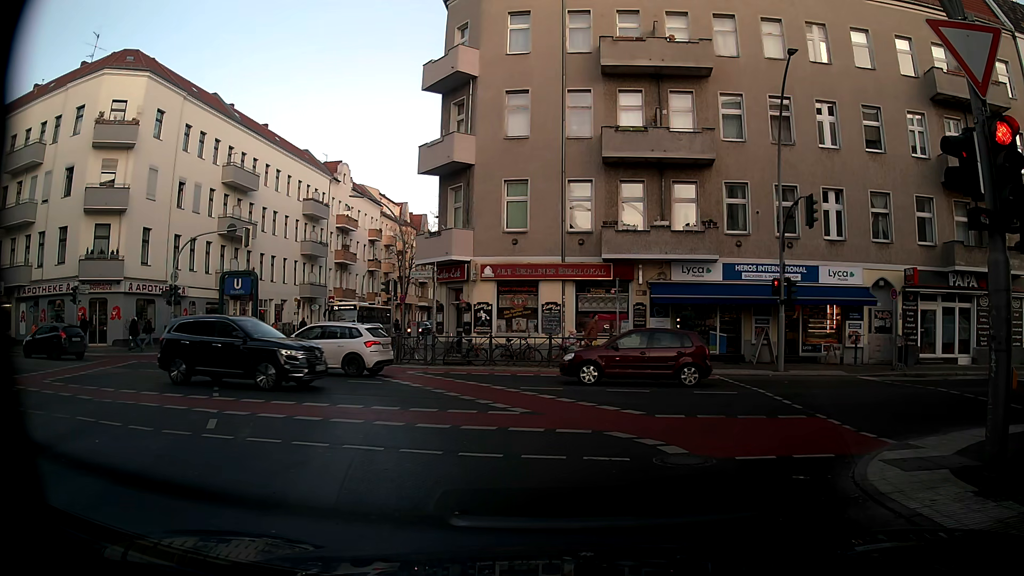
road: tertiary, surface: asphalt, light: Day
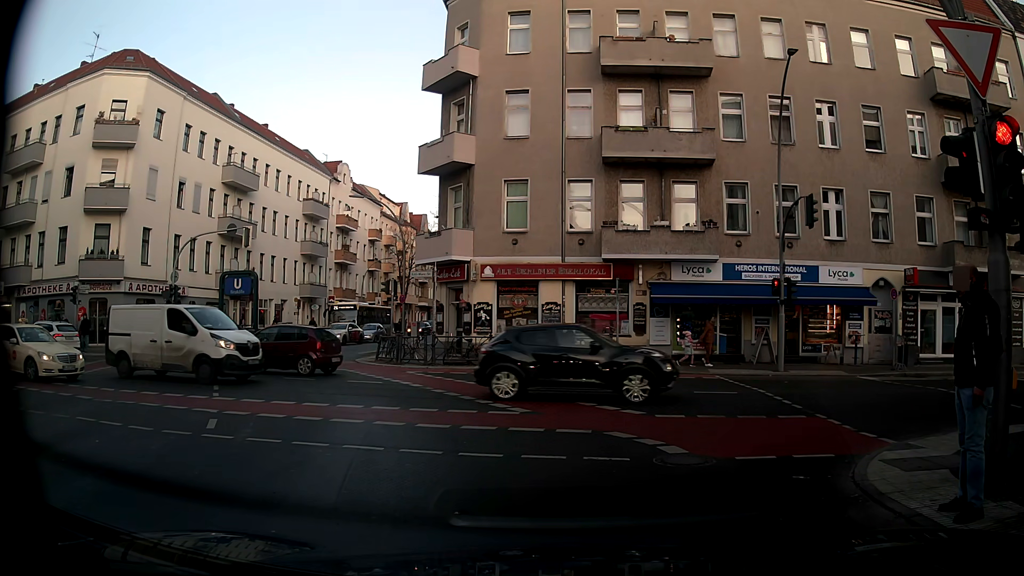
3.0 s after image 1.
(0.0, 0.0) m; 0°
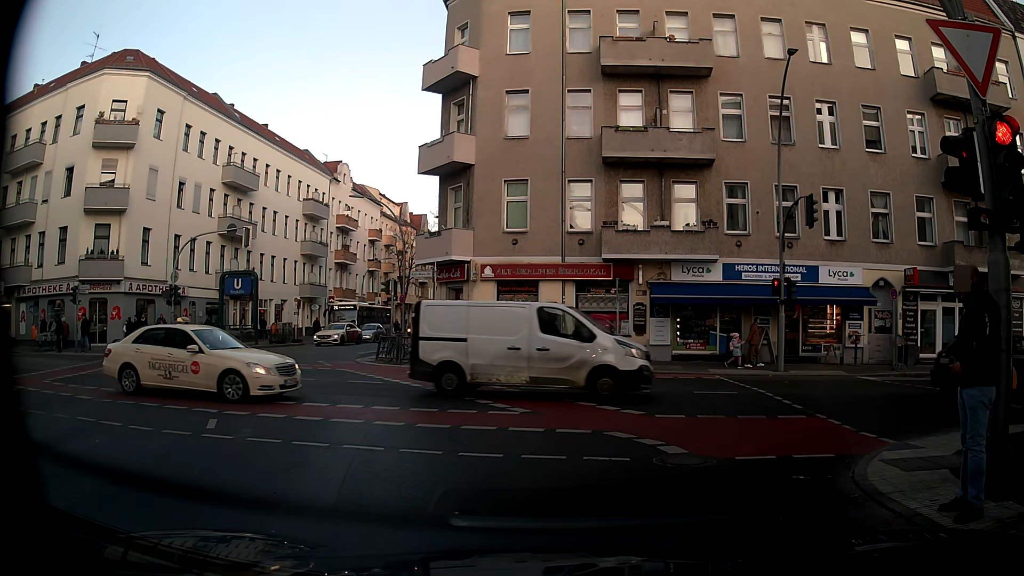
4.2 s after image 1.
(0.0, 0.0) m; 0°
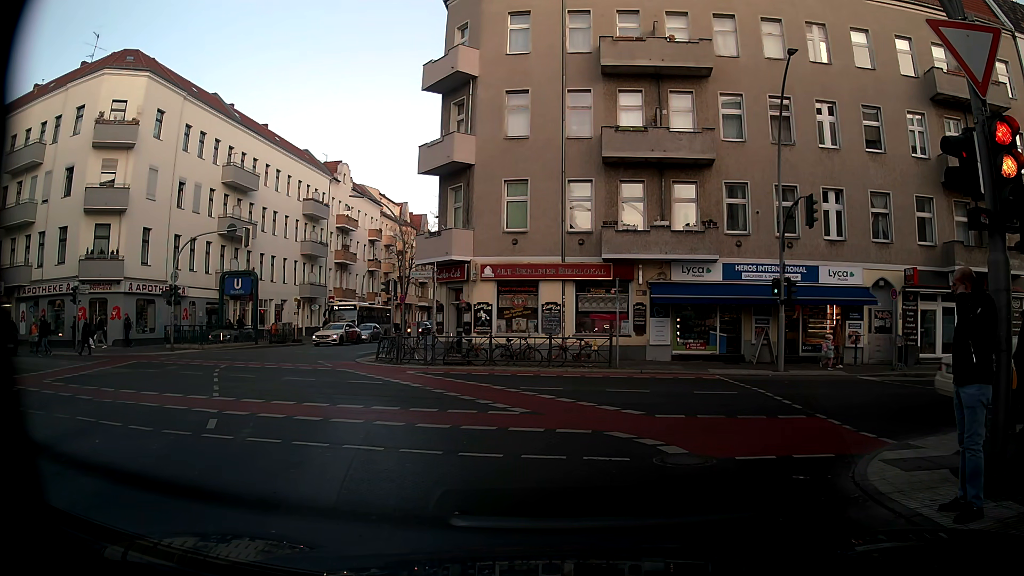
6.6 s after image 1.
(0.0, 0.0) m; 0°
